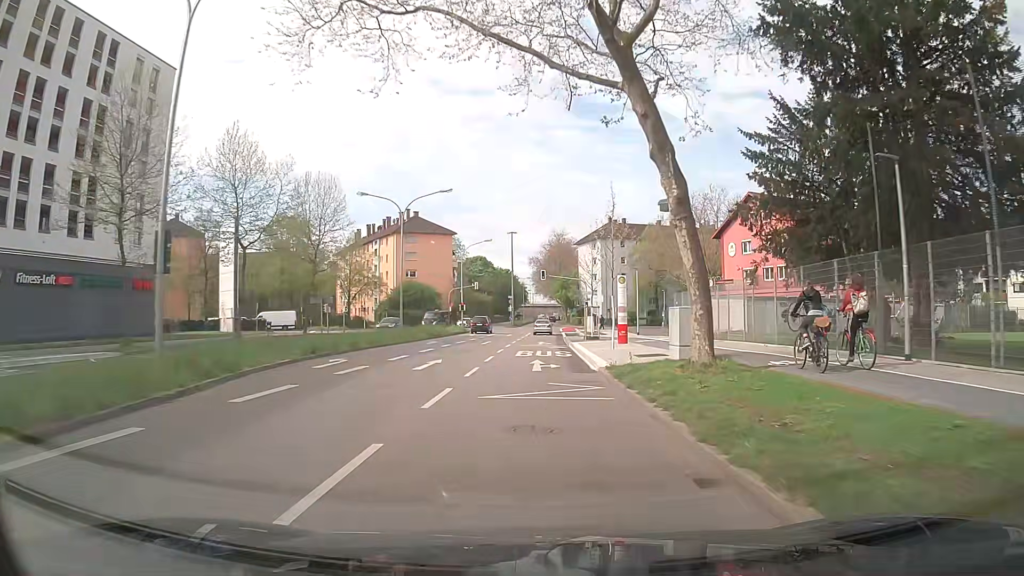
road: secondary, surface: asphalt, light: Day
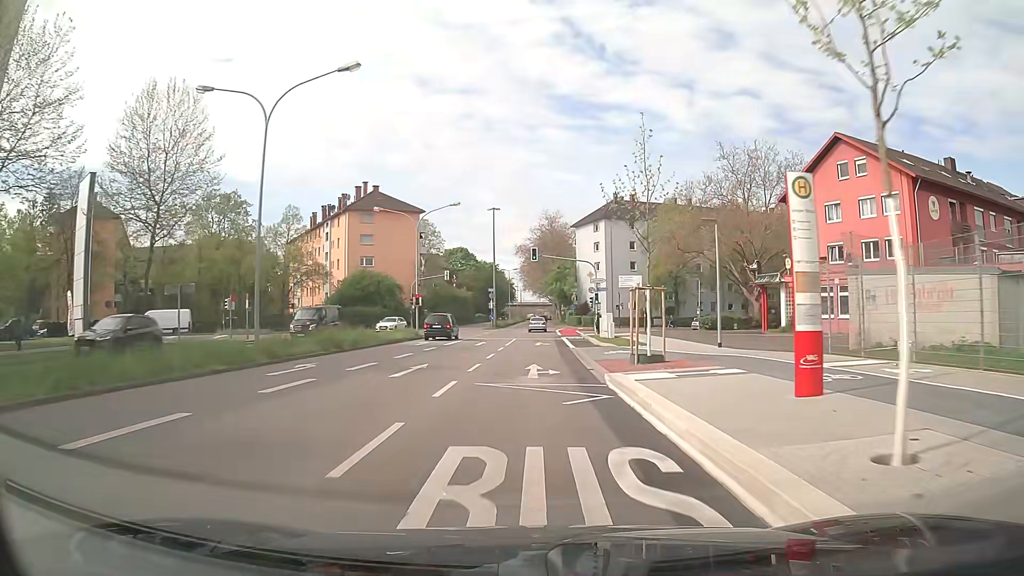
(+0.2, +22.7) m; +1°
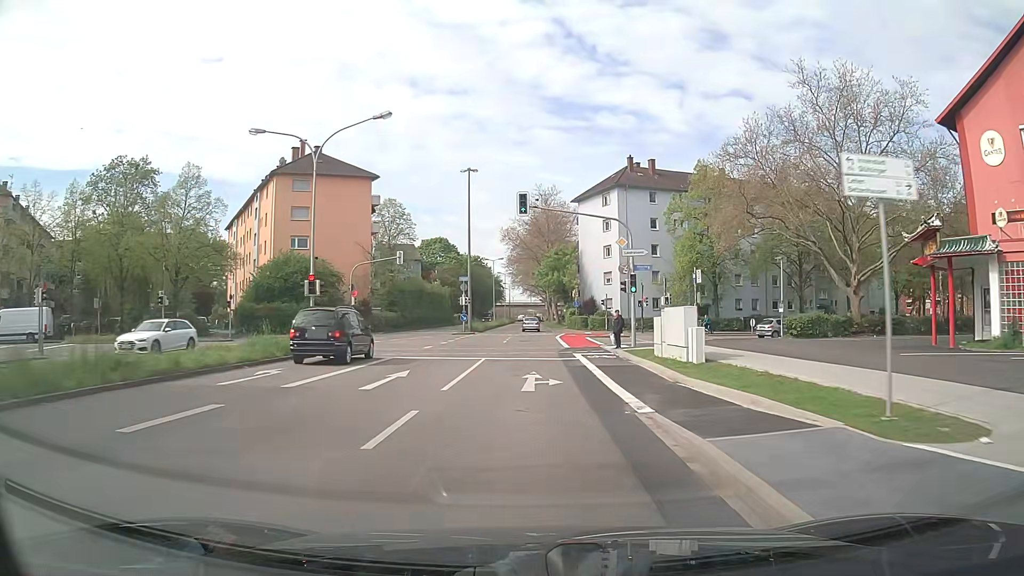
(+0.1, +22.7) m; 0°
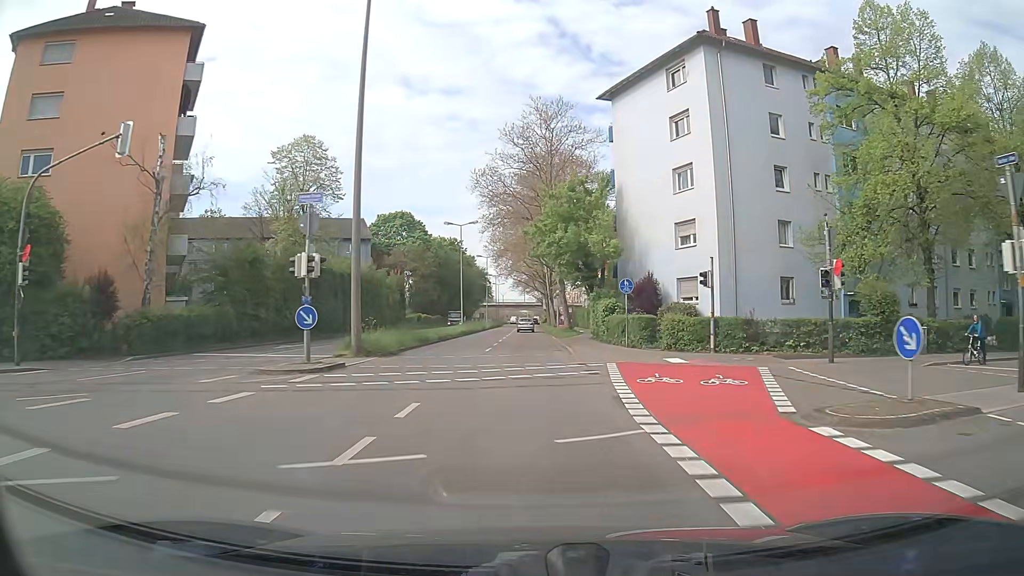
(+0.4, +38.0) m; +1°
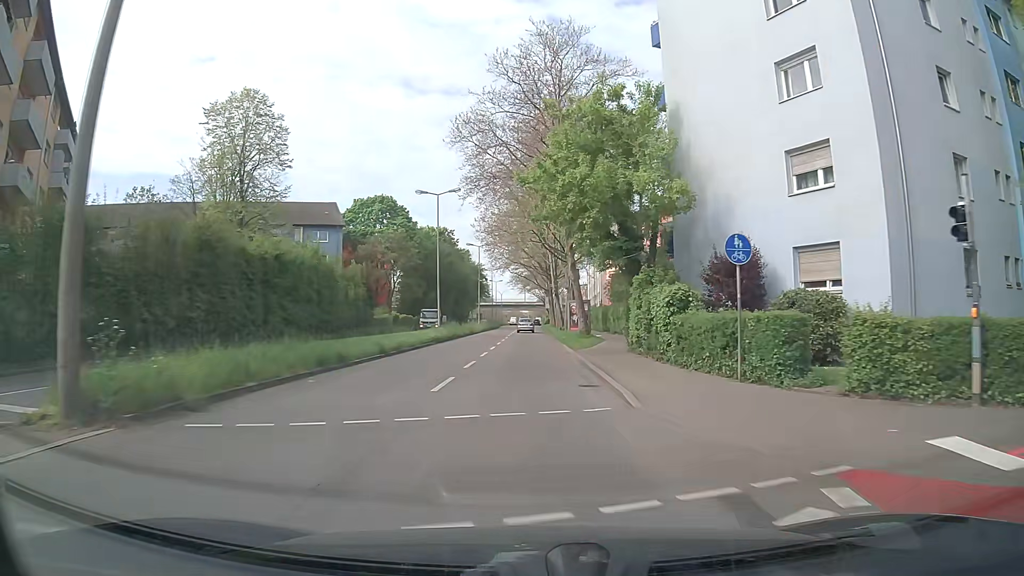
(0.0, +15.3) m; 0°
(0, +10) (0, +20) (0, +30) (0, +40) (0, +50) (0, +60) (0, +70) (0, +80) (0, +90) (0, +100) m
